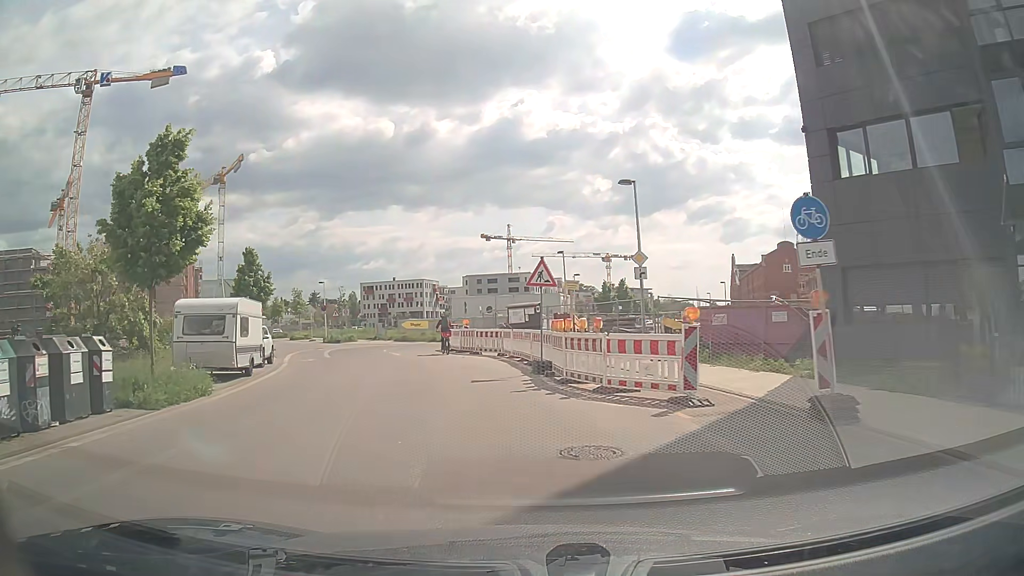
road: residential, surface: asphalt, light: Day
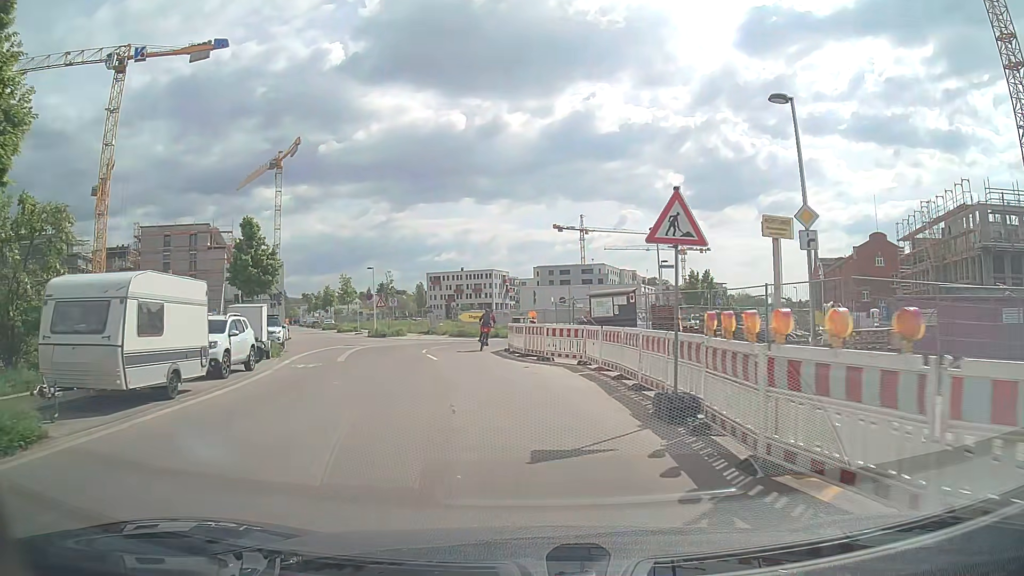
(-0.5, +8.9) m; -7°
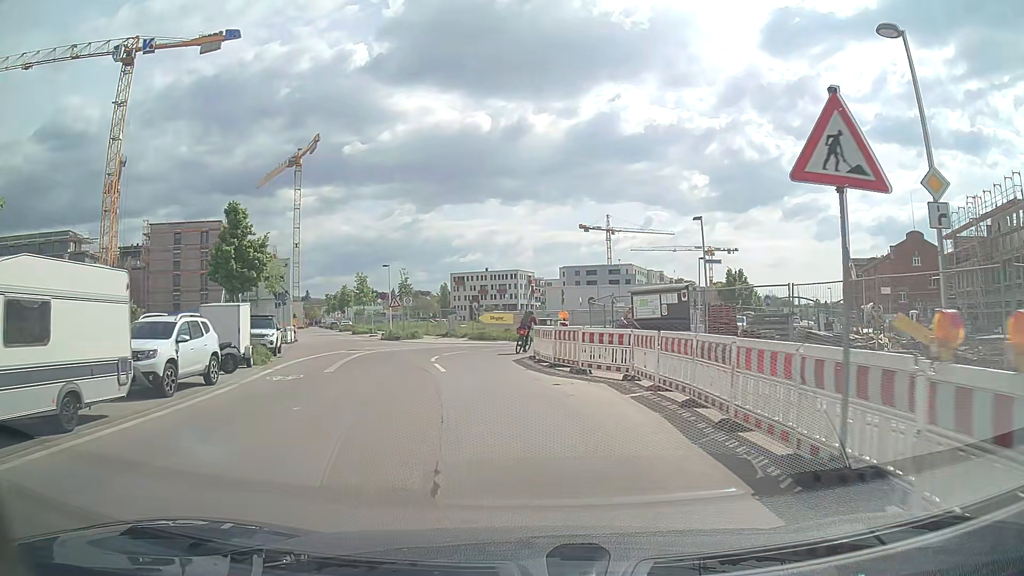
(0.0, +4.2) m; 0°
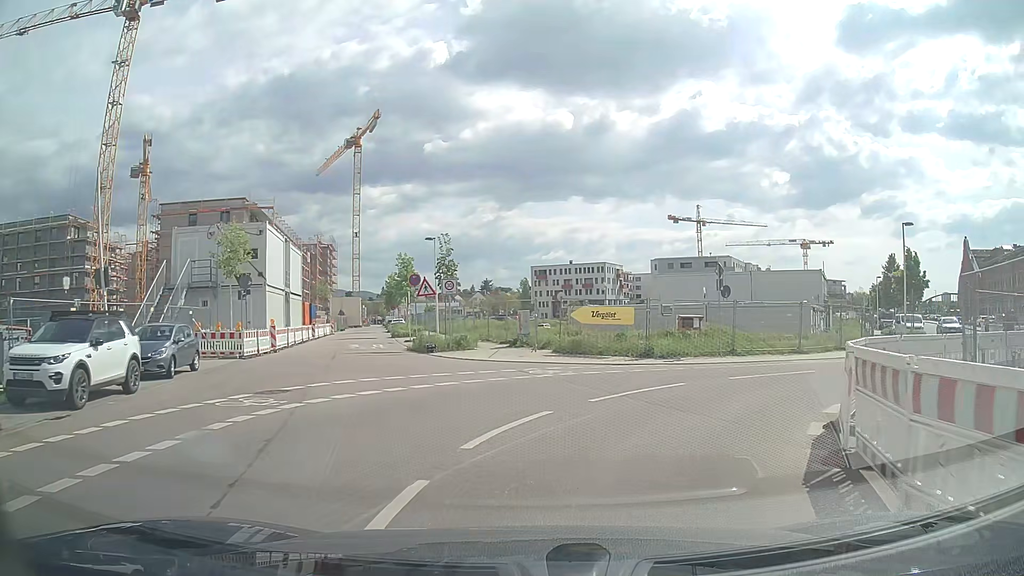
(-1.8, +18.9) m; -7°
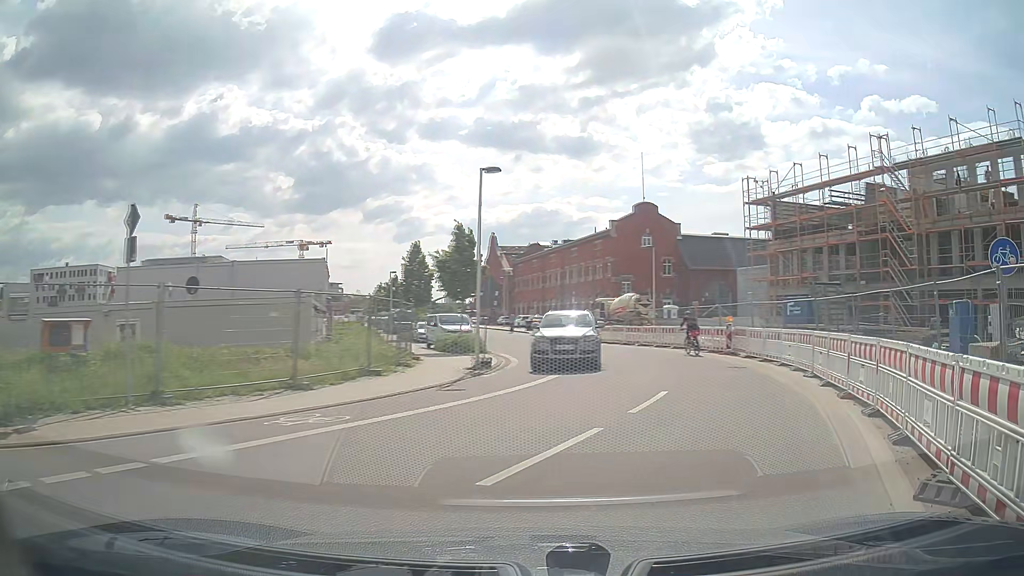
(+4.0, +12.6) m; +43°
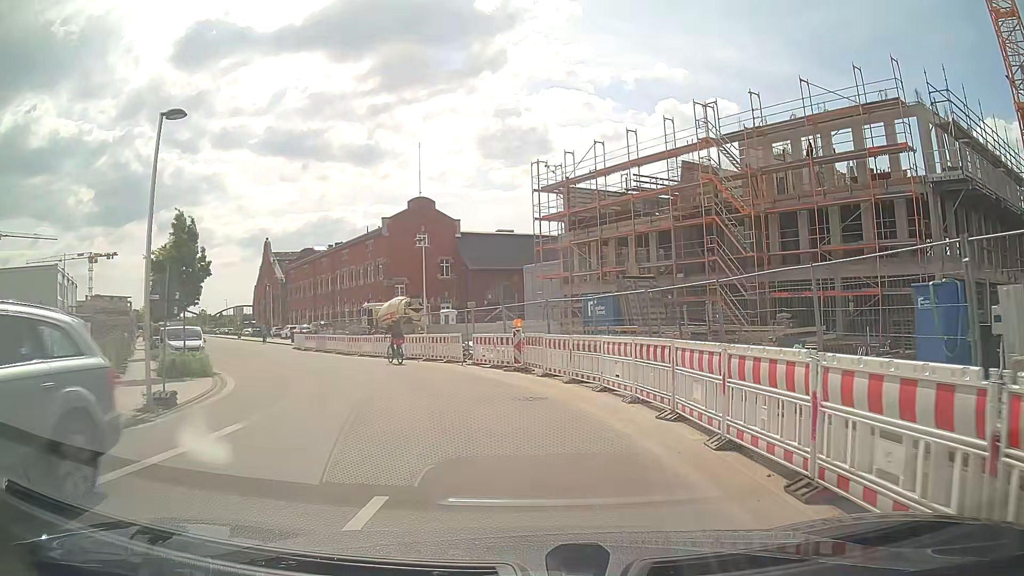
(+1.4, +7.0) m; +18°
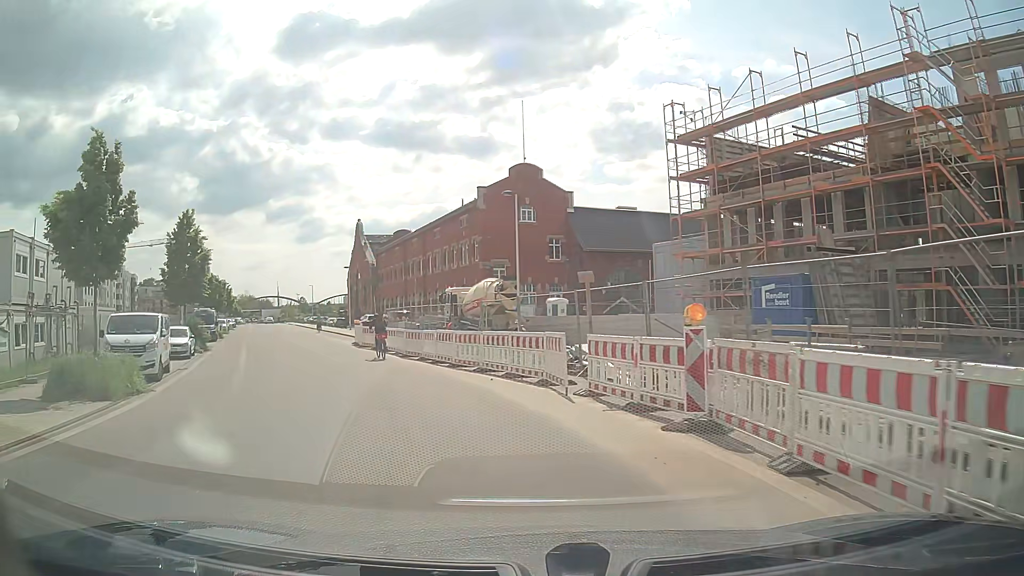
(-0.9, +11.9) m; -10°
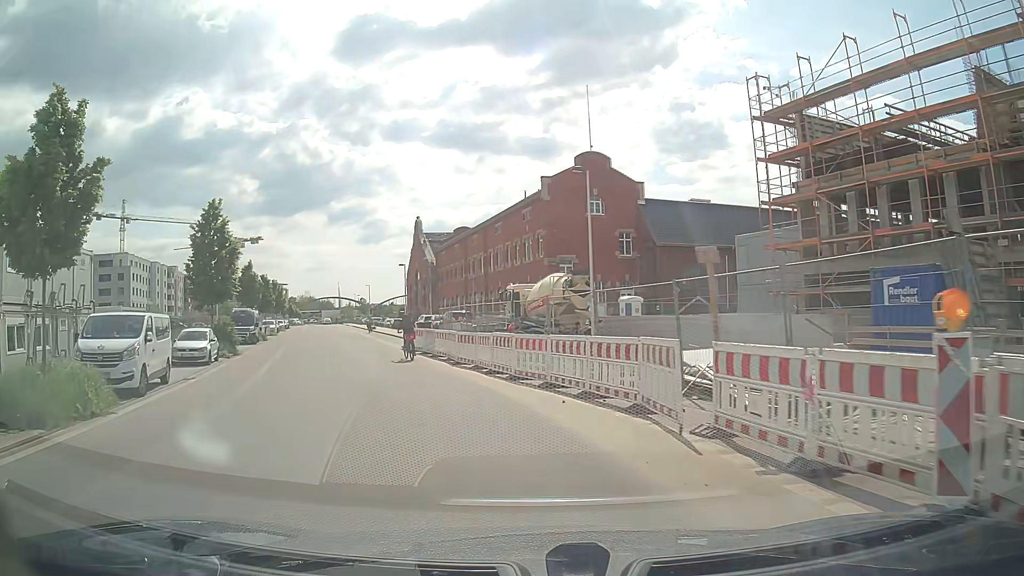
(-0.2, +4.3) m; -5°
